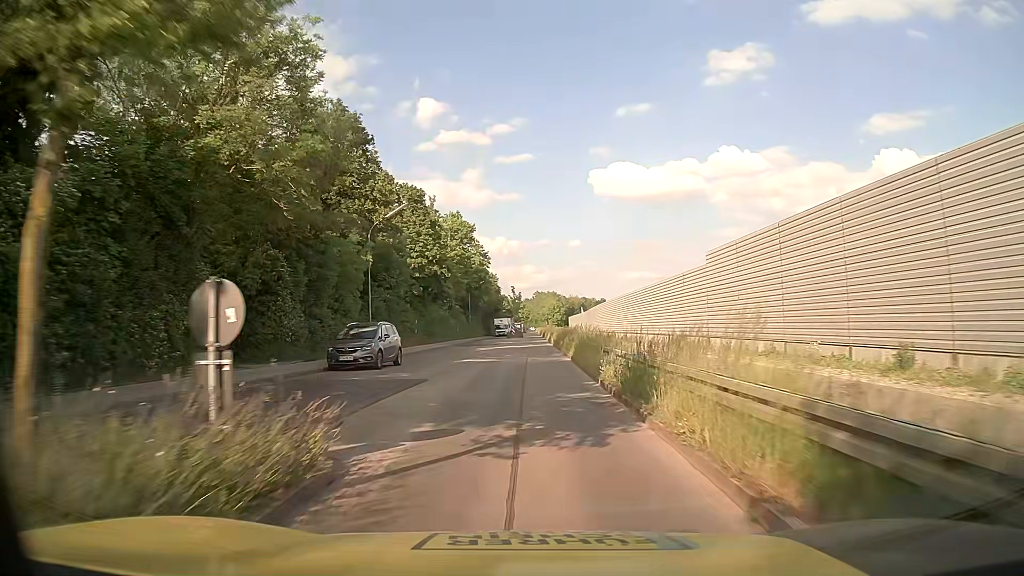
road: tertiary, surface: asphalt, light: Day
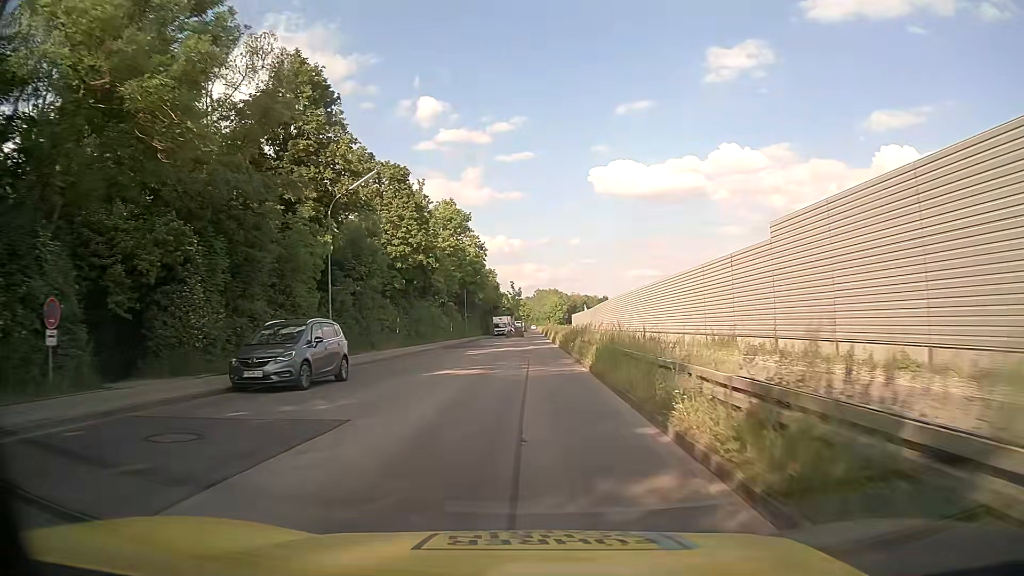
(0.0, +8.0) m; 0°
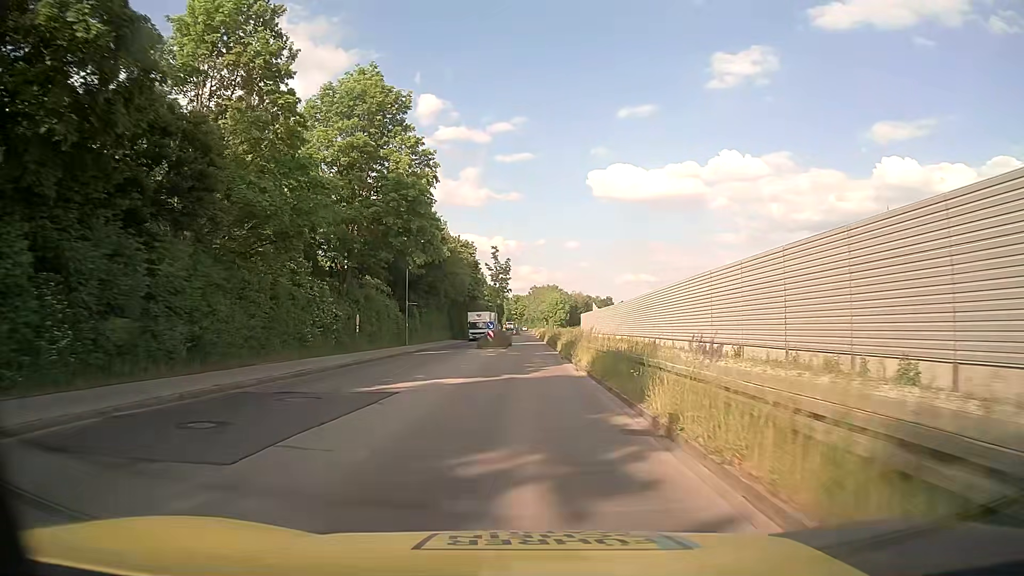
(0.0, +41.0) m; 0°
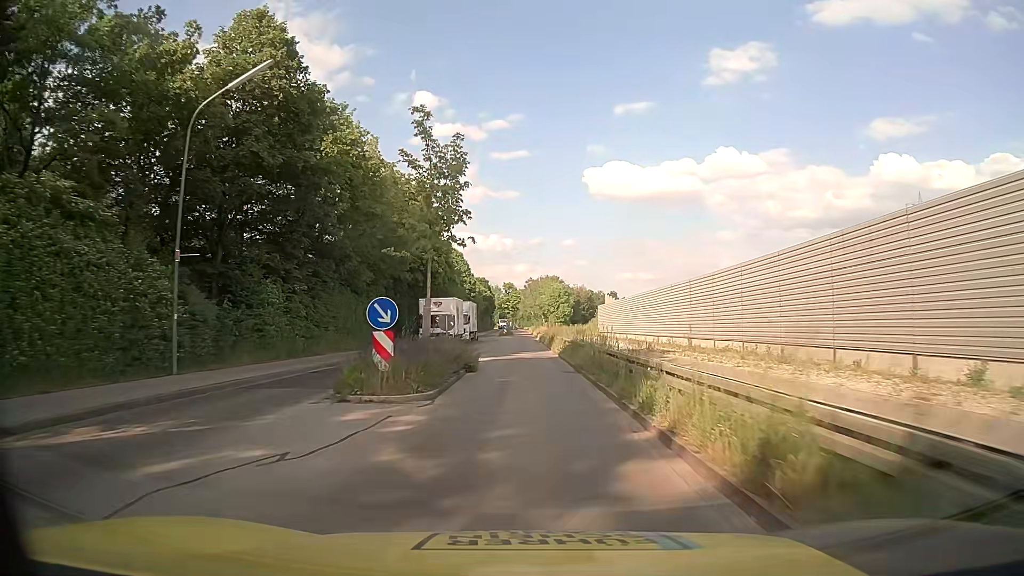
(+0.2, +33.3) m; 0°
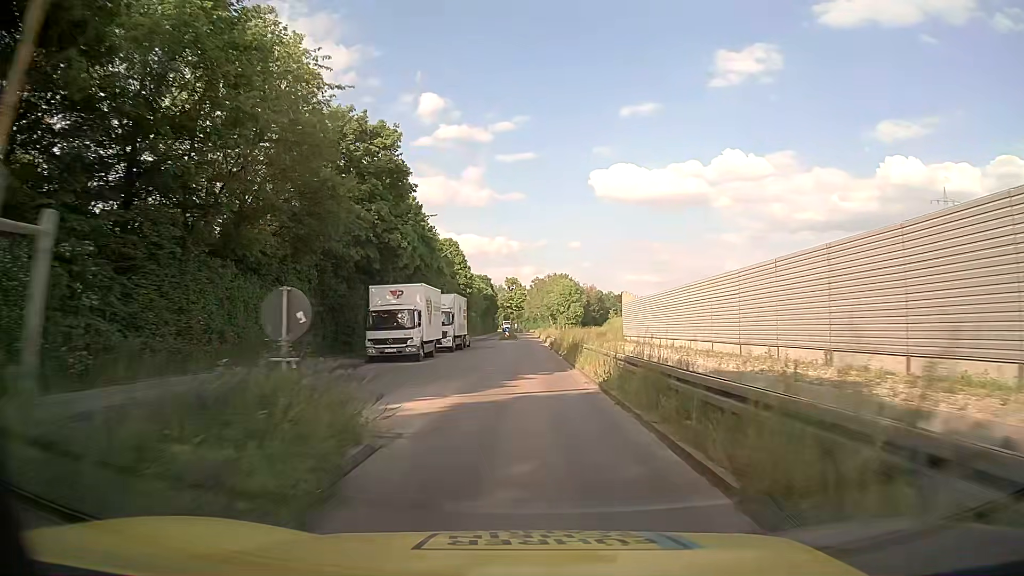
(0.0, +16.4) m; 0°
(0, +10) (0, +20) (0, +30) (0, +40) (0, +50) (0, +60) (0, +70) (0, +80) (0, +90) (0, +100) m
